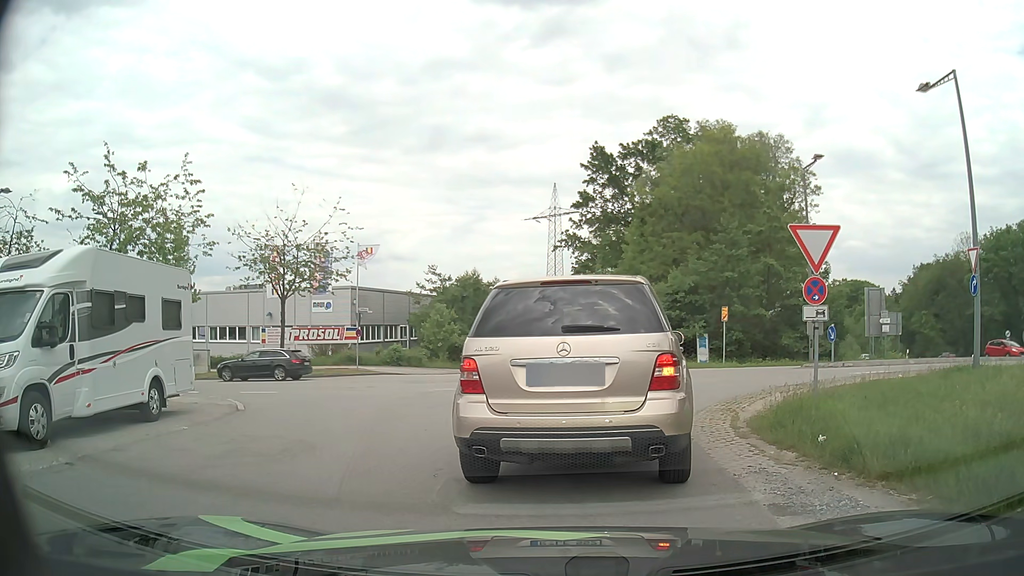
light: Day
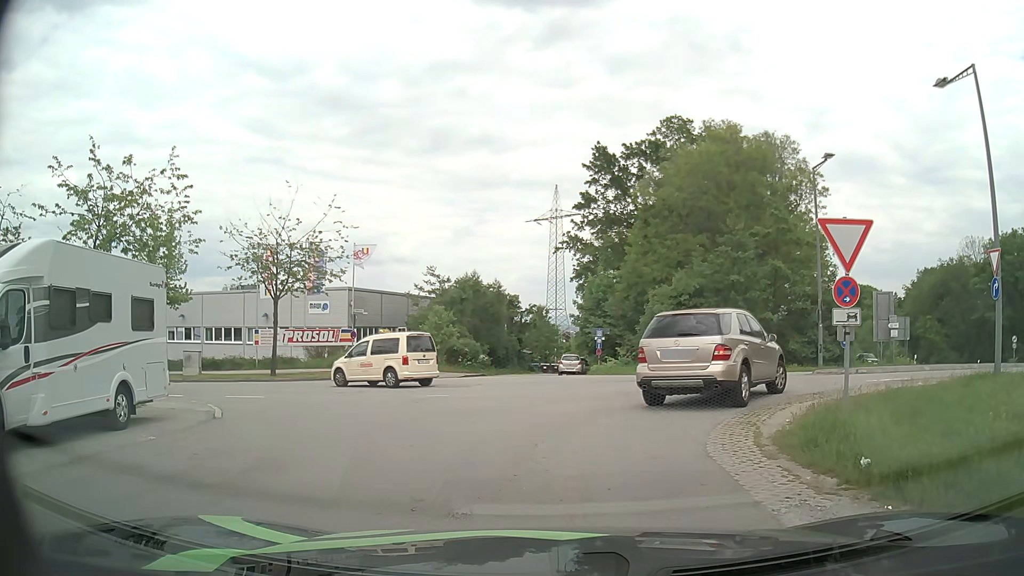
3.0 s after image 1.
(0.0, +1.1) m; 0°
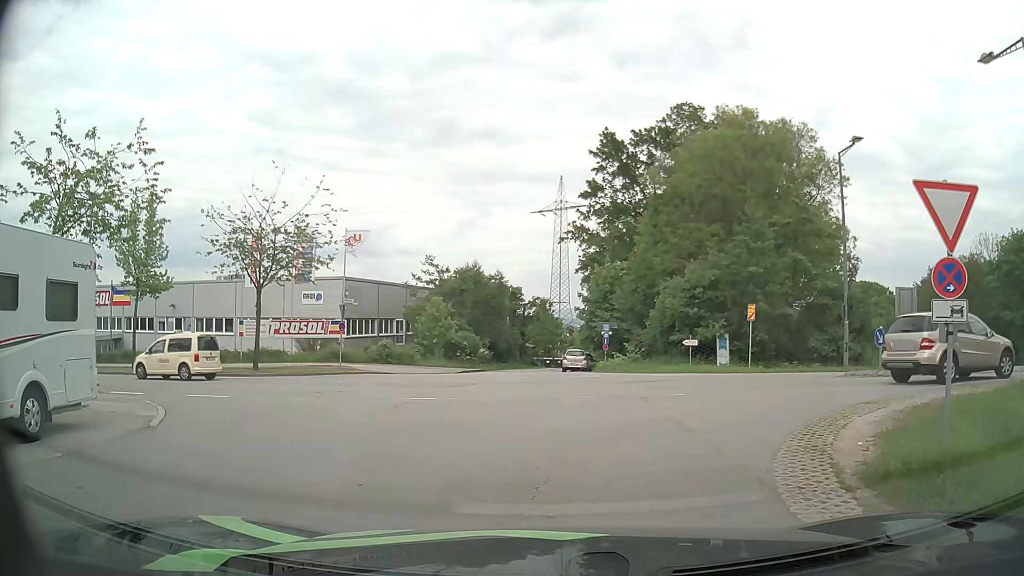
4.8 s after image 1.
(0.0, +2.5) m; -1°
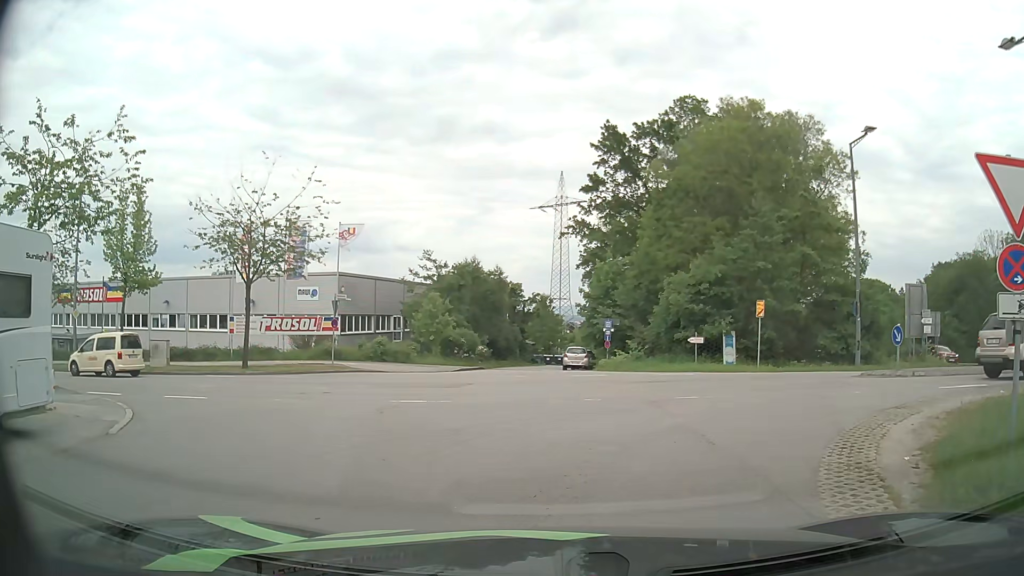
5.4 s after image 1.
(0.0, +1.2) m; +1°
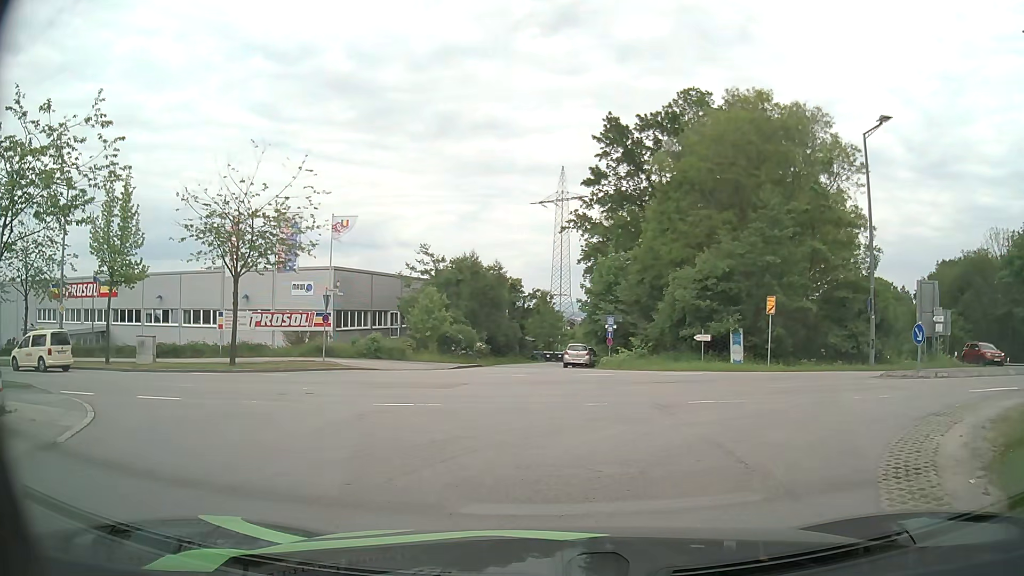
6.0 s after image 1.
(0.0, +1.3) m; 0°
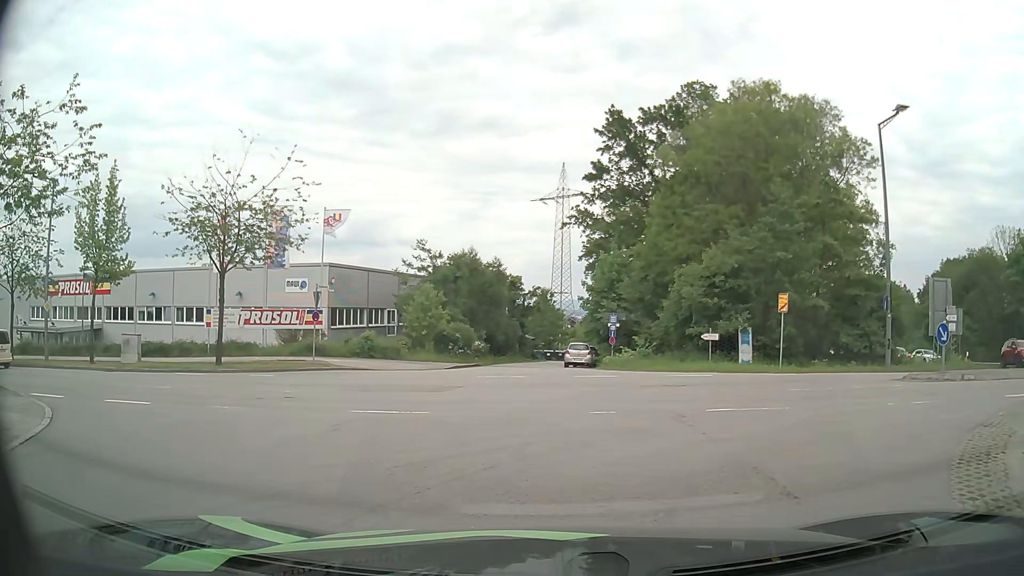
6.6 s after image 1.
(0.0, +1.4) m; -1°
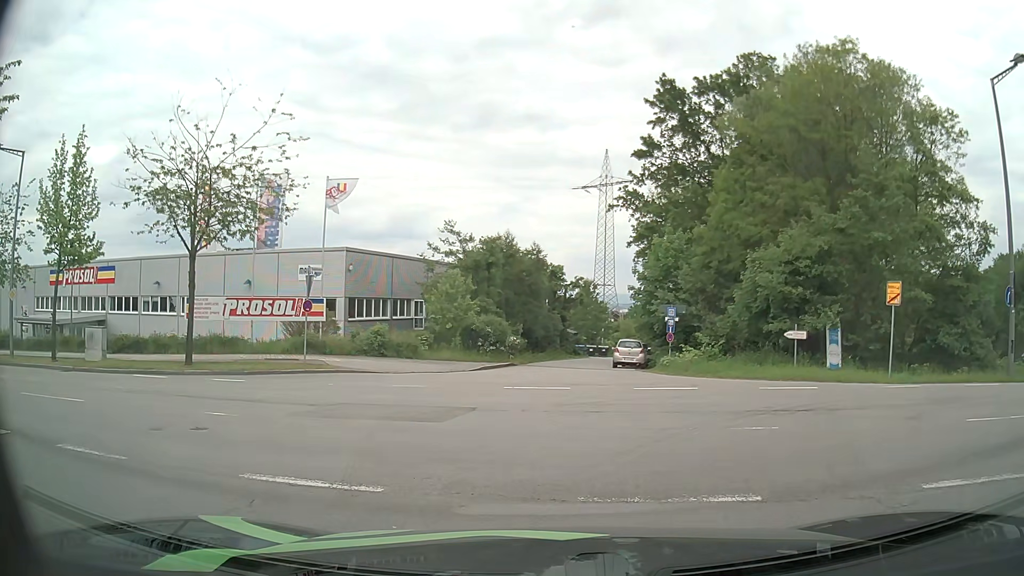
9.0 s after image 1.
(0.0, +5.5) m; -3°
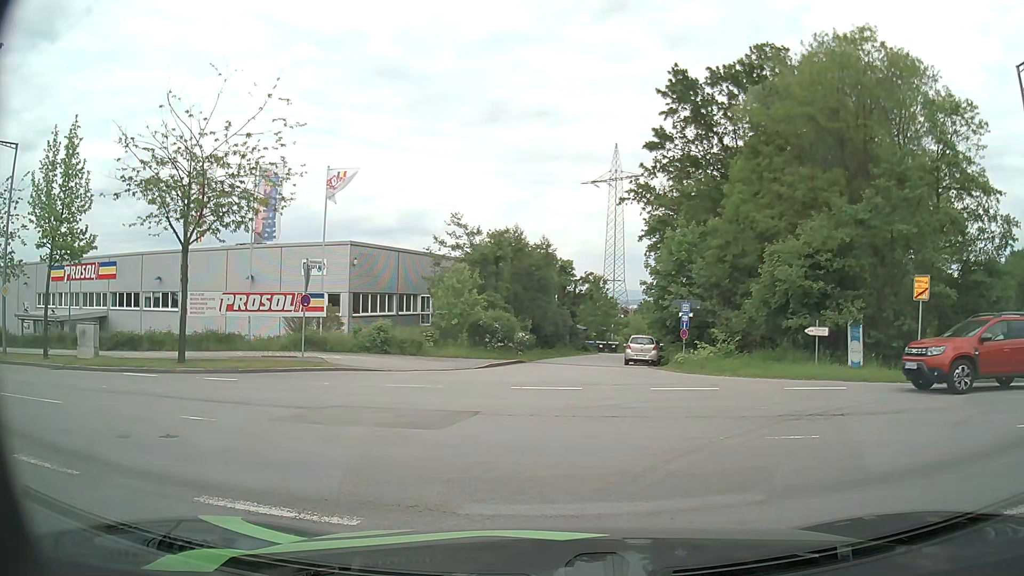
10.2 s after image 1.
(0.0, +1.0) m; 0°
(-2, +10) (-10, +15) (-19, +18) (-29, +21) (-39, +23) (-49, +25) (-58, +28) (-68, +31) (-77, +34) (-87, +37) m
